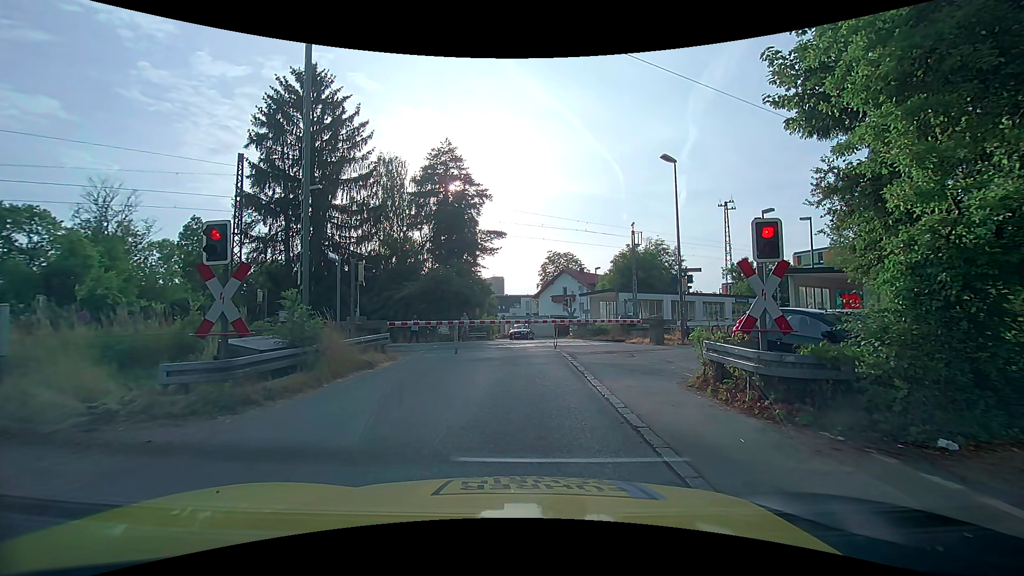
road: unclassified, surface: asphalt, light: Day
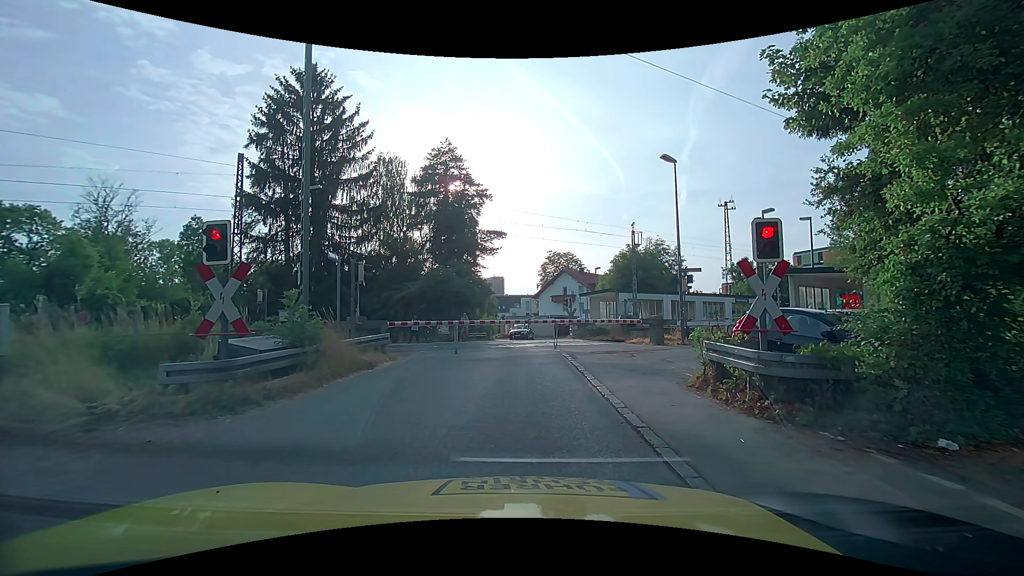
(0.0, 0.0) m; 0°
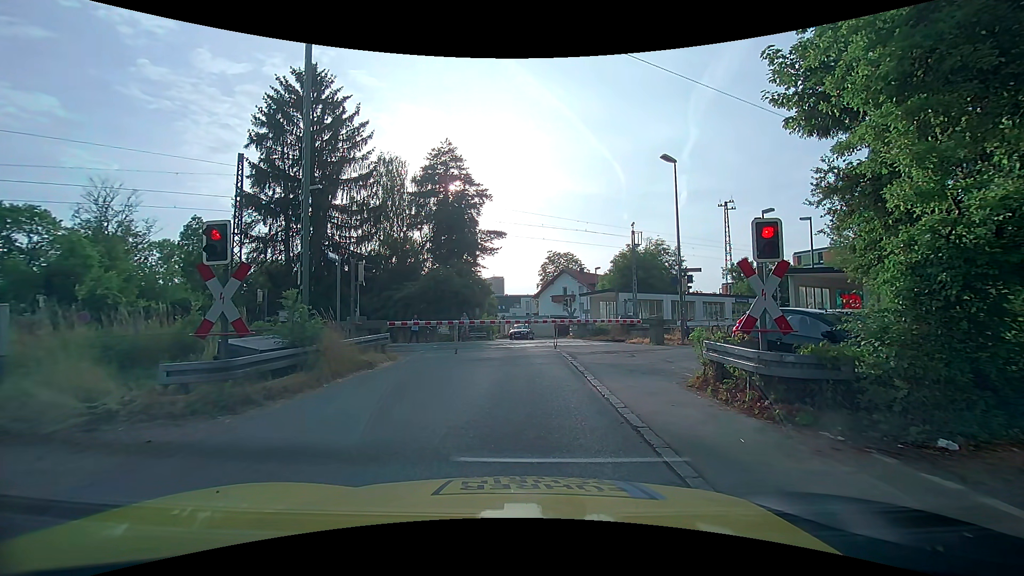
(0.0, 0.0) m; 0°
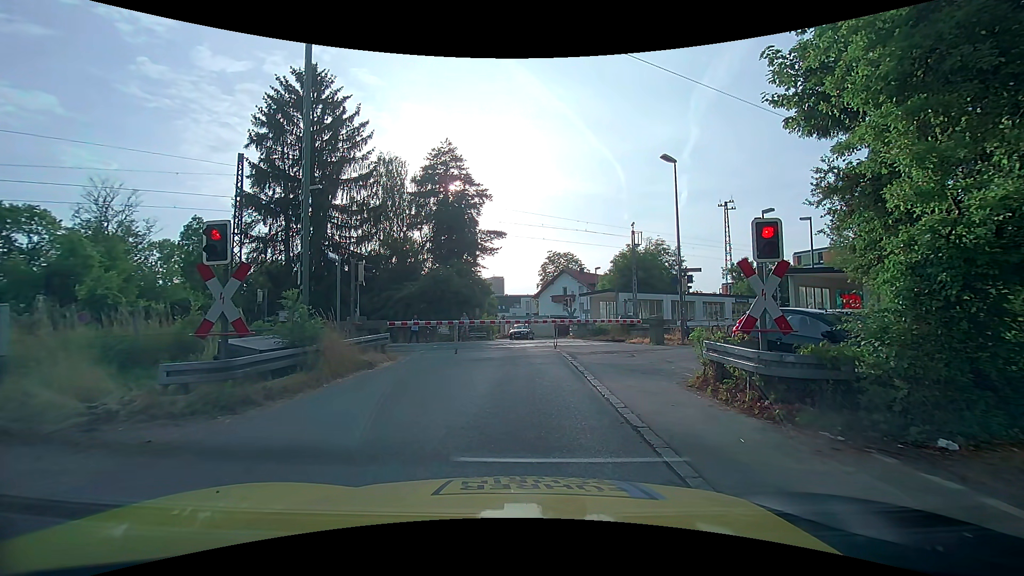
(0.0, 0.0) m; 0°
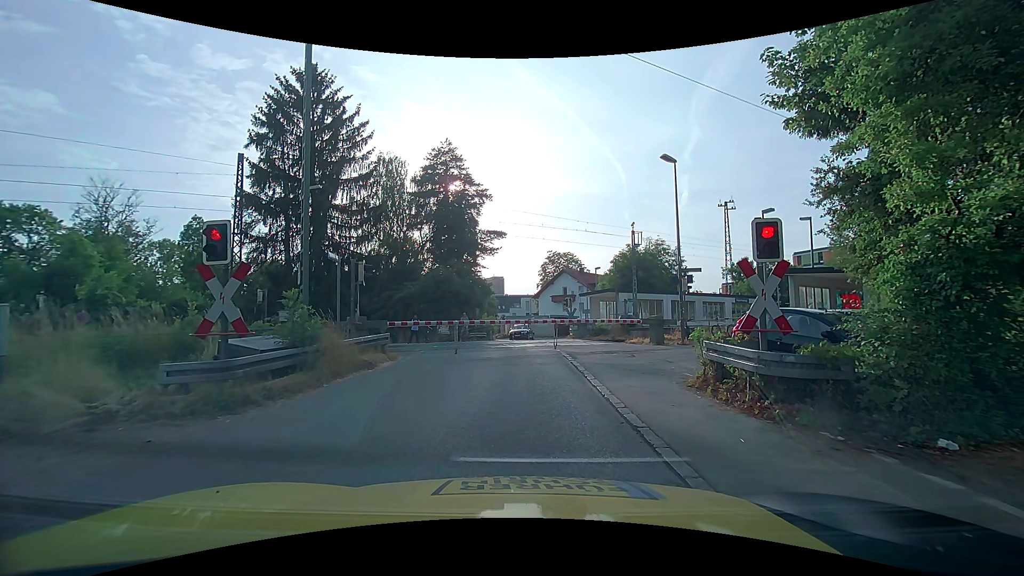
(0.0, 0.0) m; 0°
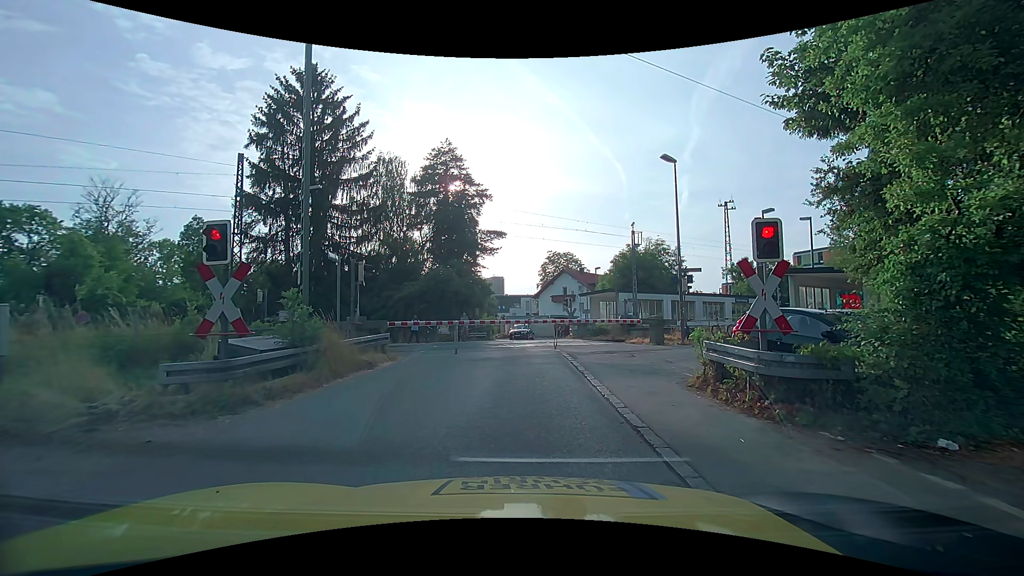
(0.0, 0.0) m; 0°
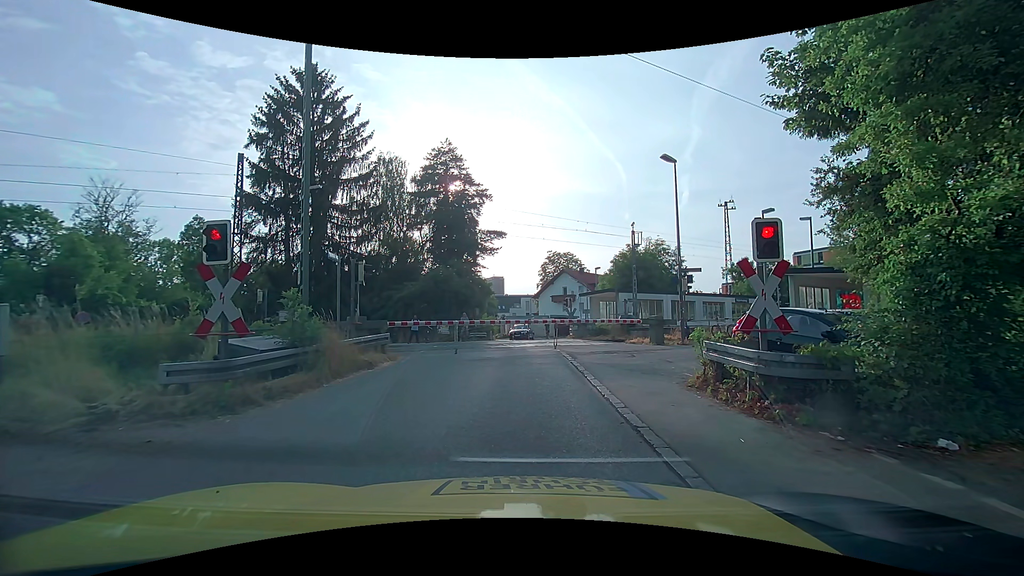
(0.0, 0.0) m; 0°
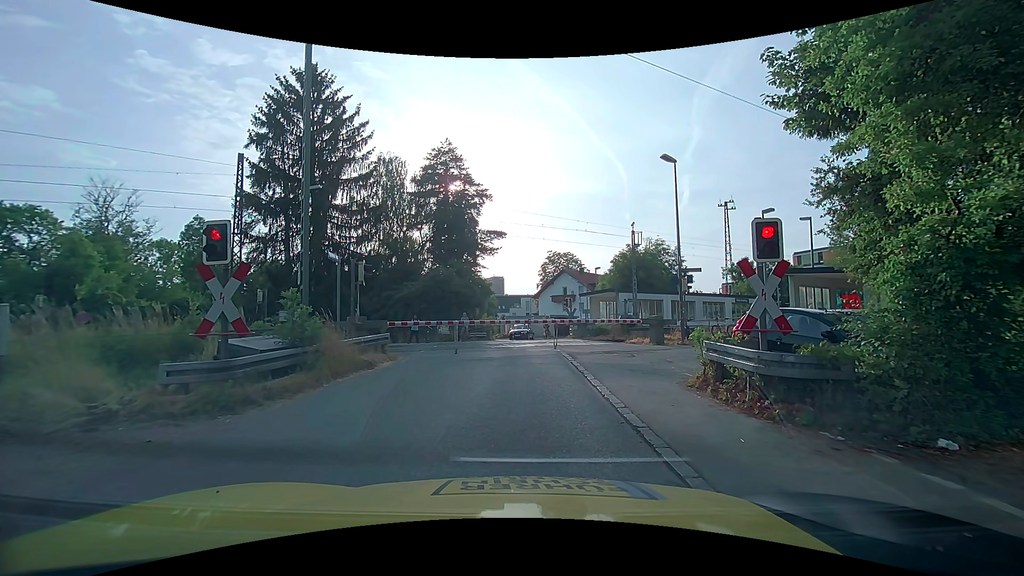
(0.0, 0.0) m; 0°
